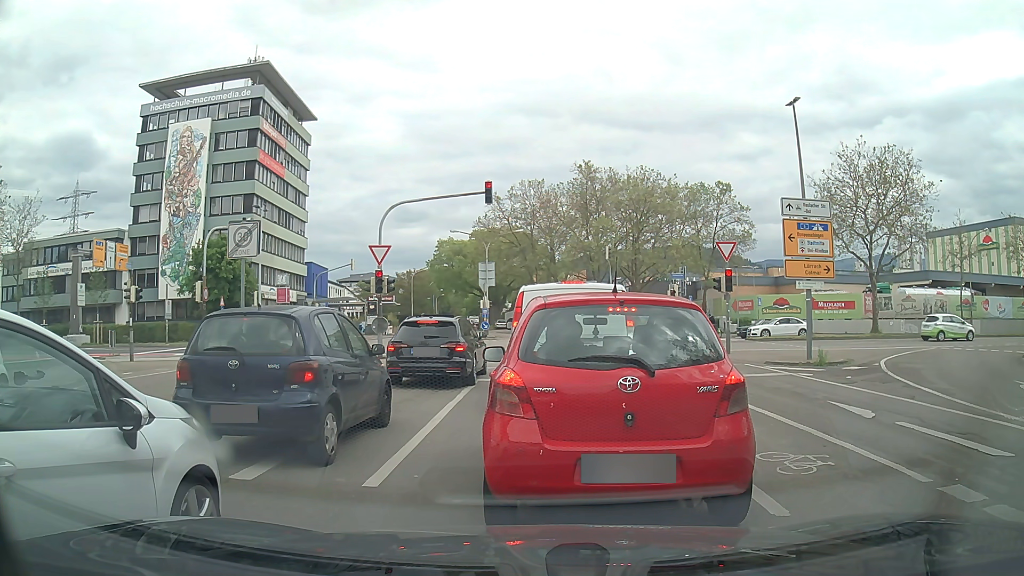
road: tertiary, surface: asphalt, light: Day
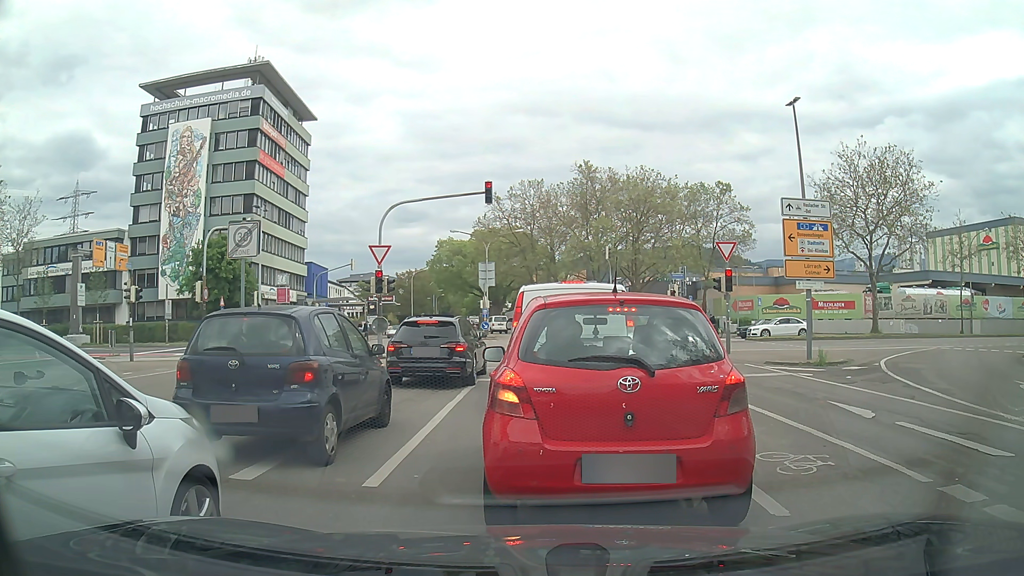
(0.0, 0.0) m; 0°
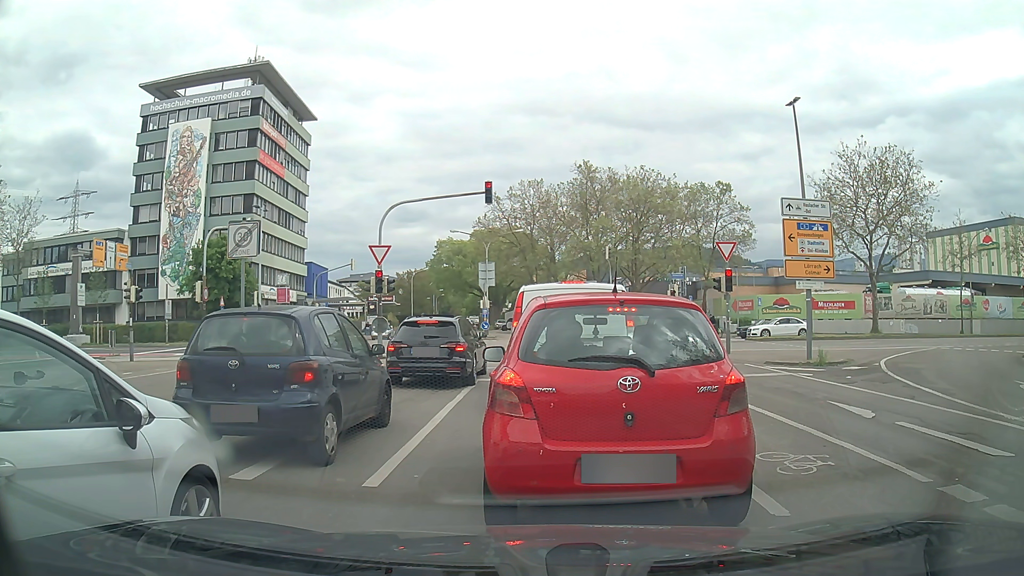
(0.0, 0.0) m; 0°
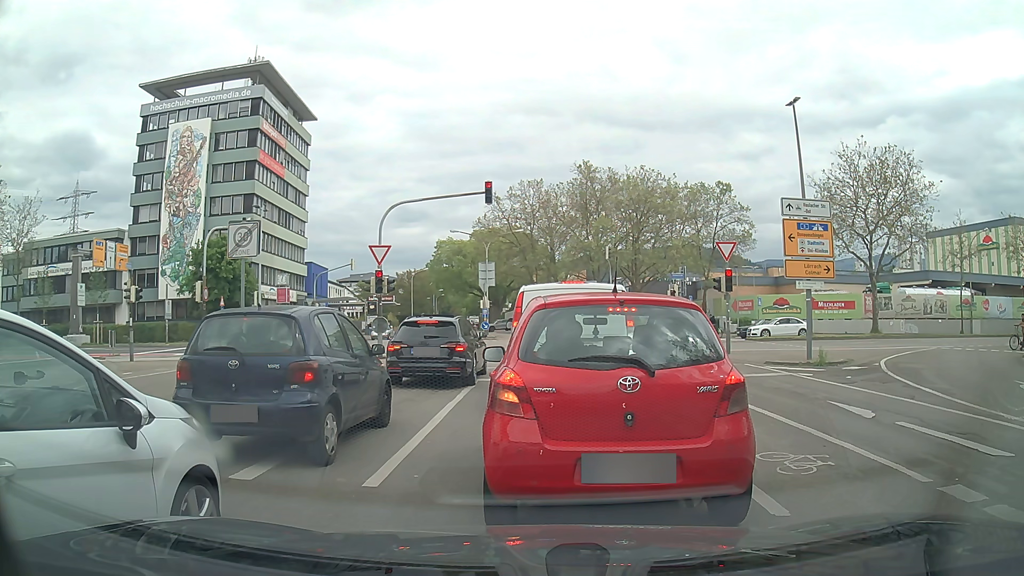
(0.0, 0.0) m; 0°
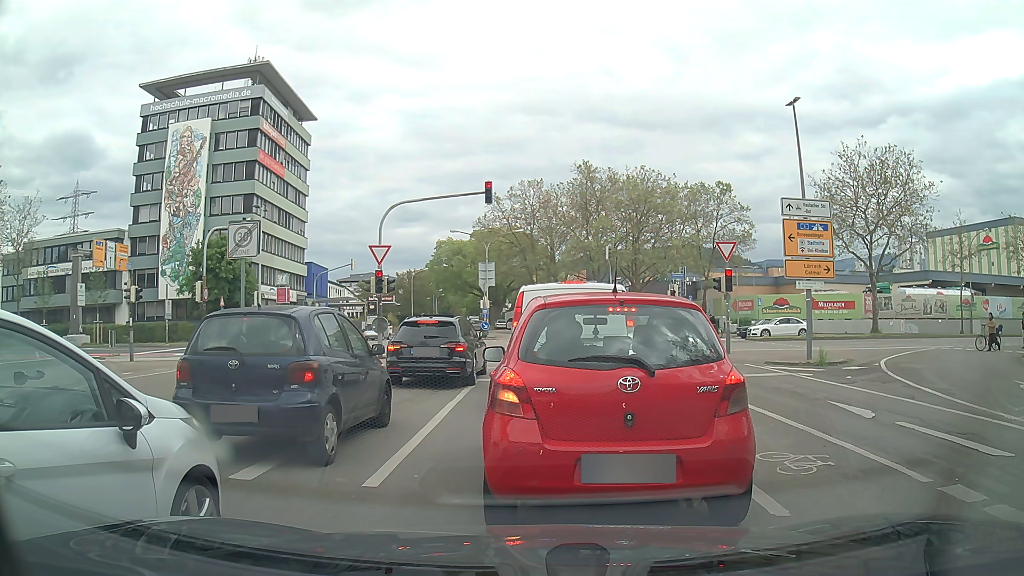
(0.0, 0.0) m; 0°
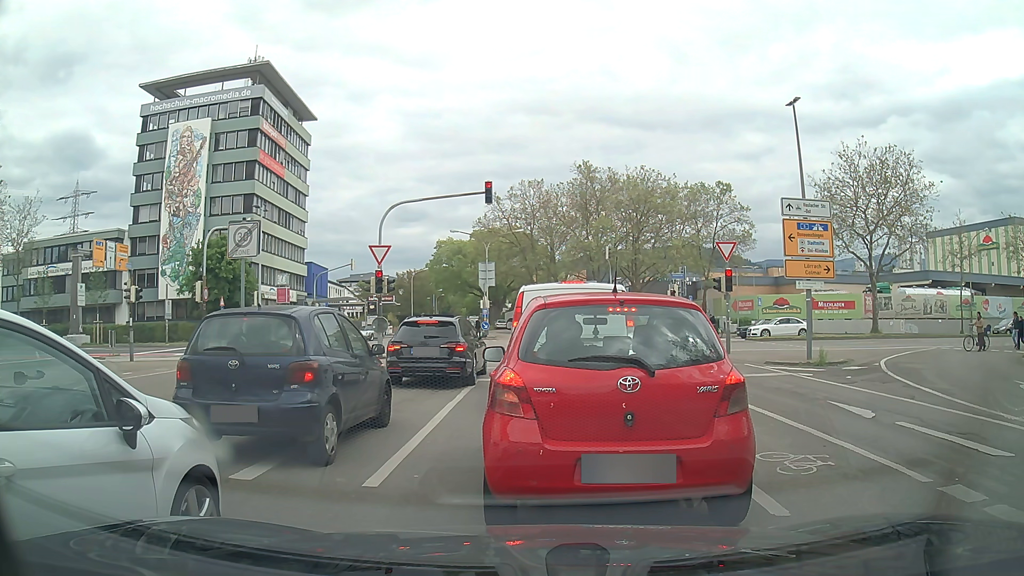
(0.0, 0.0) m; 0°
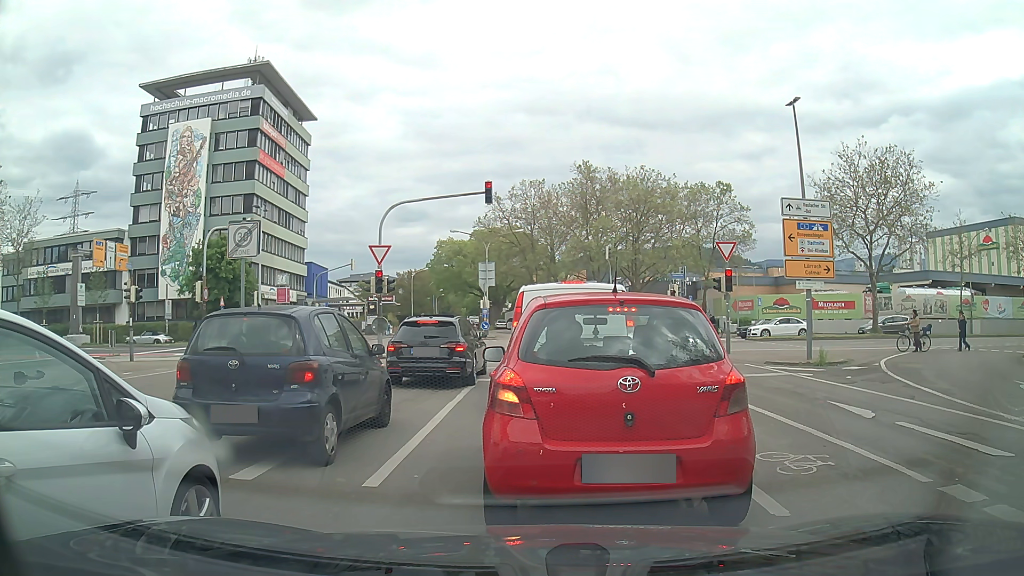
(0.0, 0.0) m; 0°
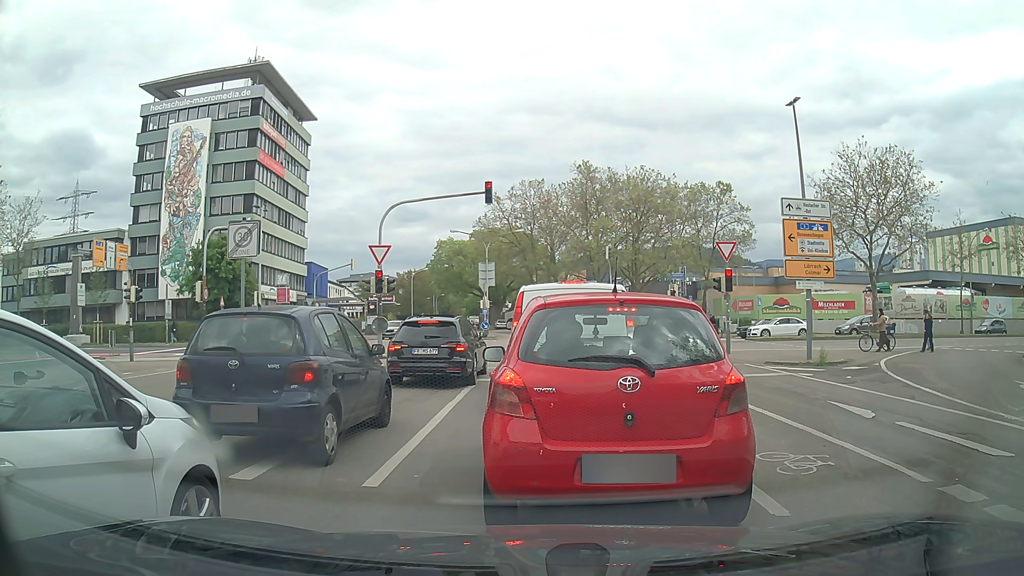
(0.0, 0.0) m; 0°
(+1, +10) (+2, +20) (+2, +30) (0, +40) (-7, +46) (-17, +48) (-27, +48) (-37, +48) (-47, +48) (-57, +48) m
